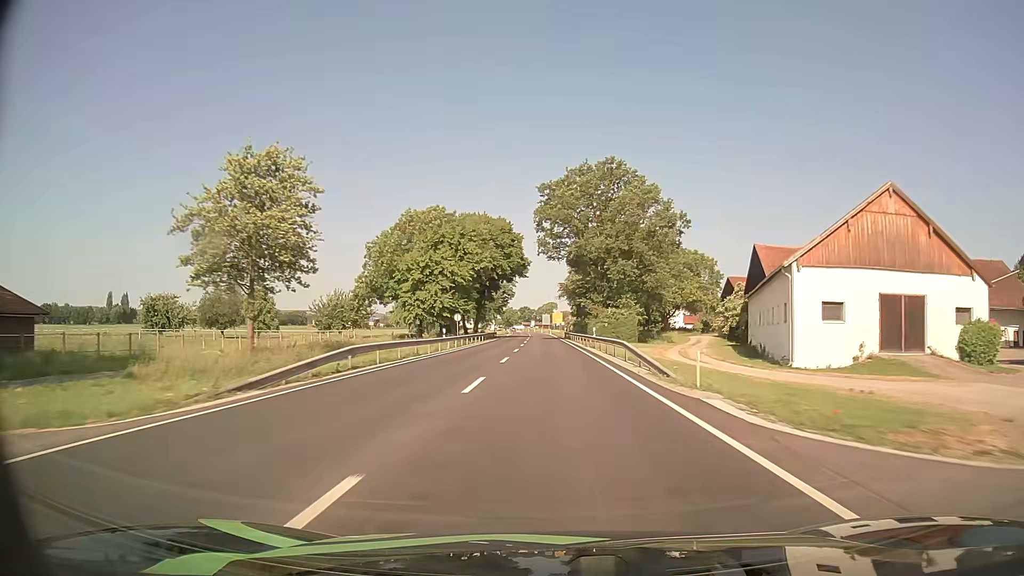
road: primary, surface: asphalt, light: Day
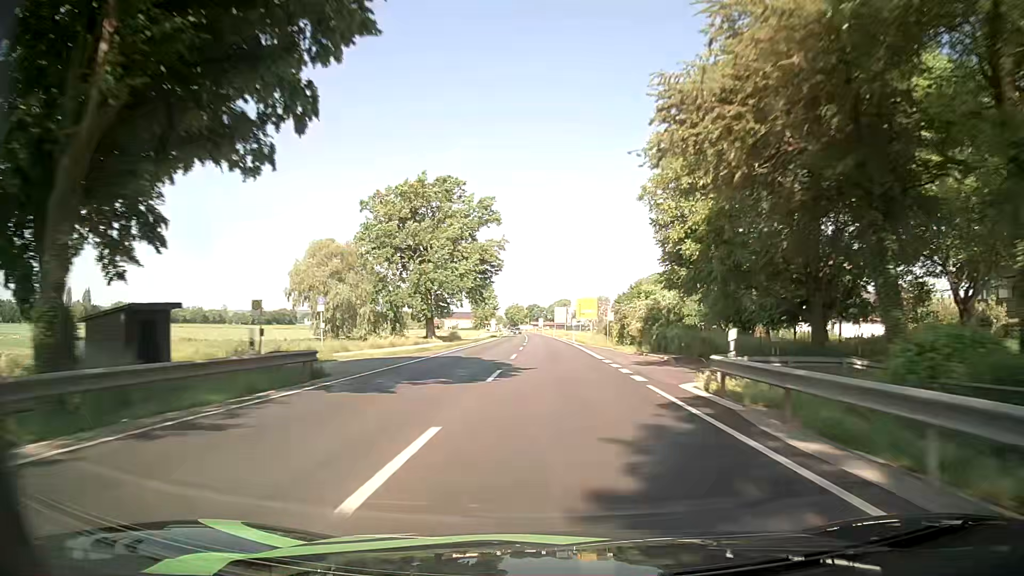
(-0.8, +81.6) m; -1°
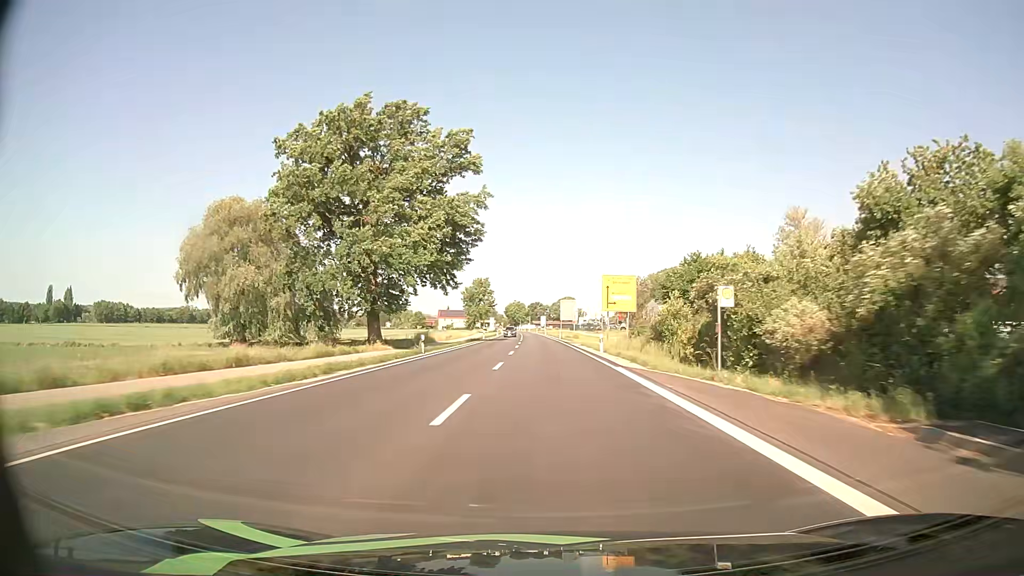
(-0.1, +32.1) m; -1°
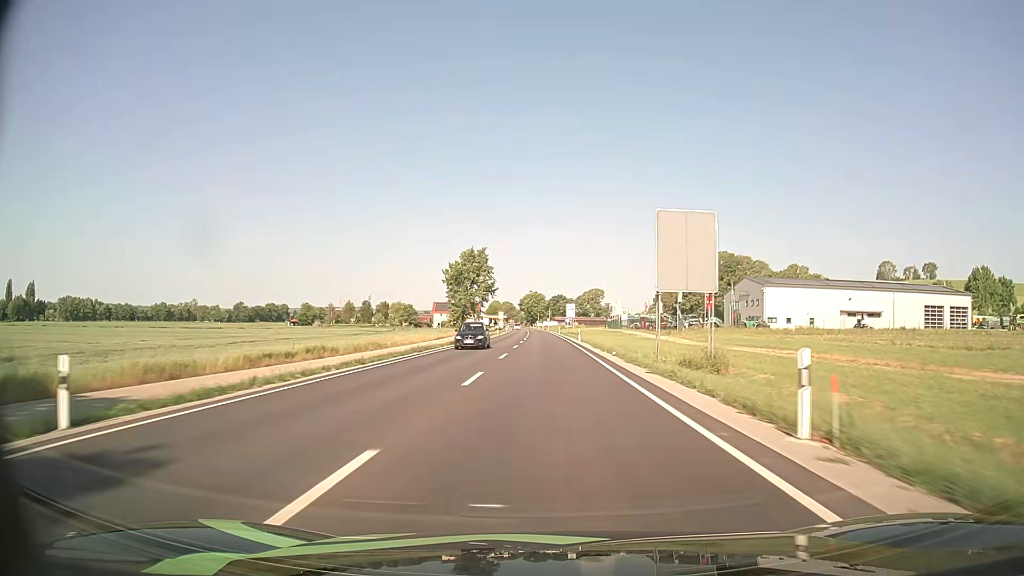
(-0.8, +78.6) m; -2°
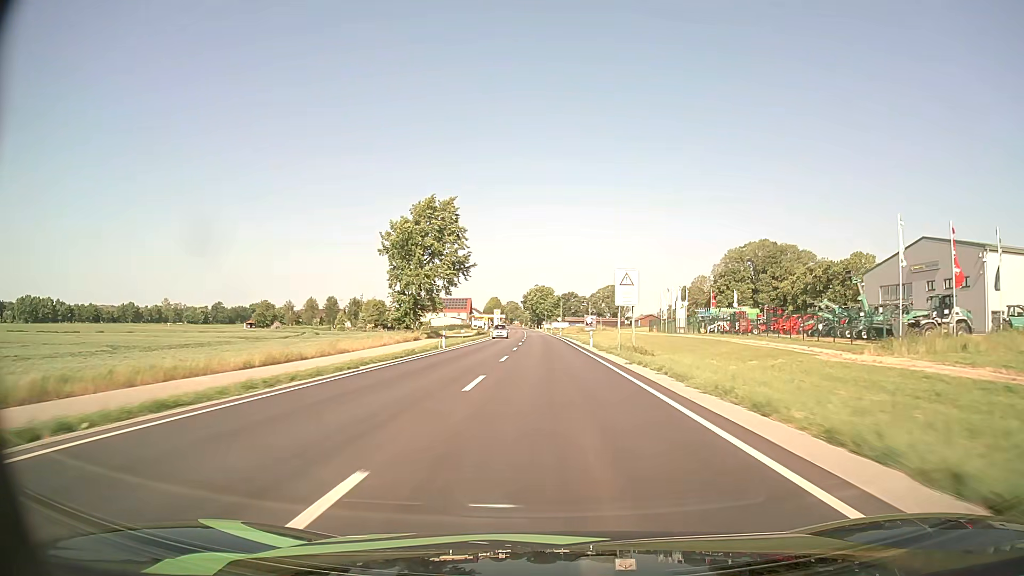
(-0.5, +61.6) m; -1°
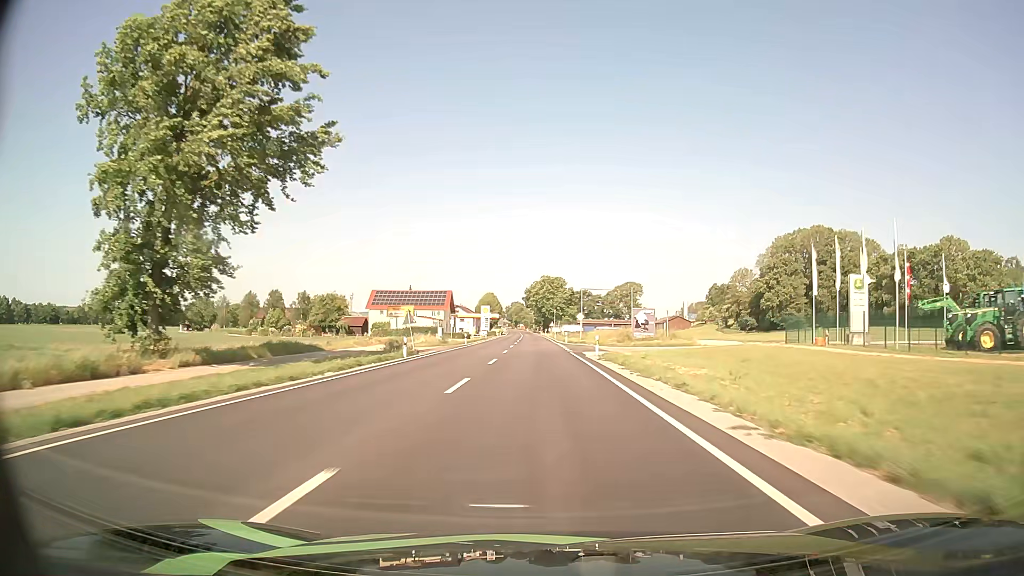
(-0.2, +60.4) m; -1°
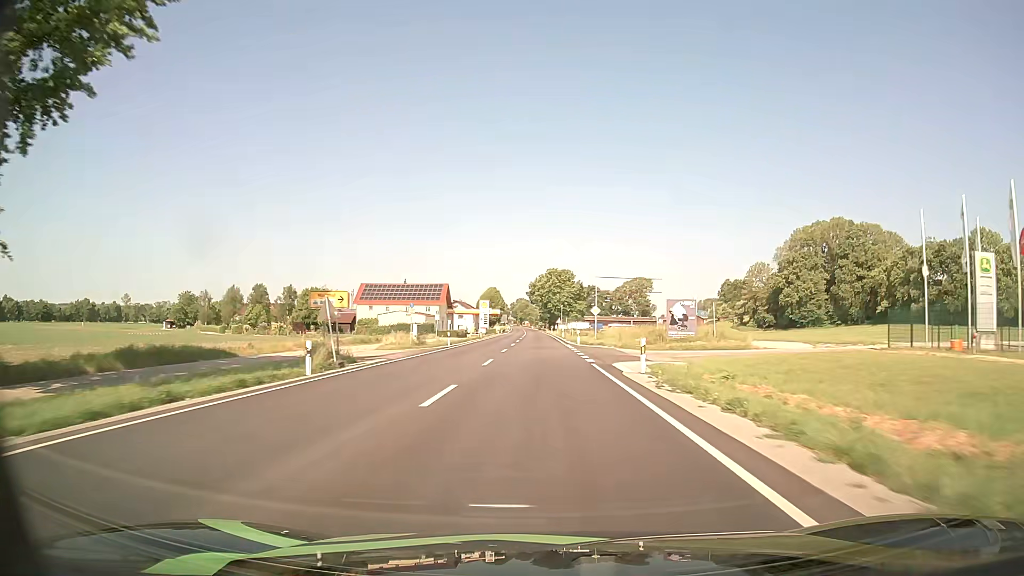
(-0.1, +14.9) m; 0°
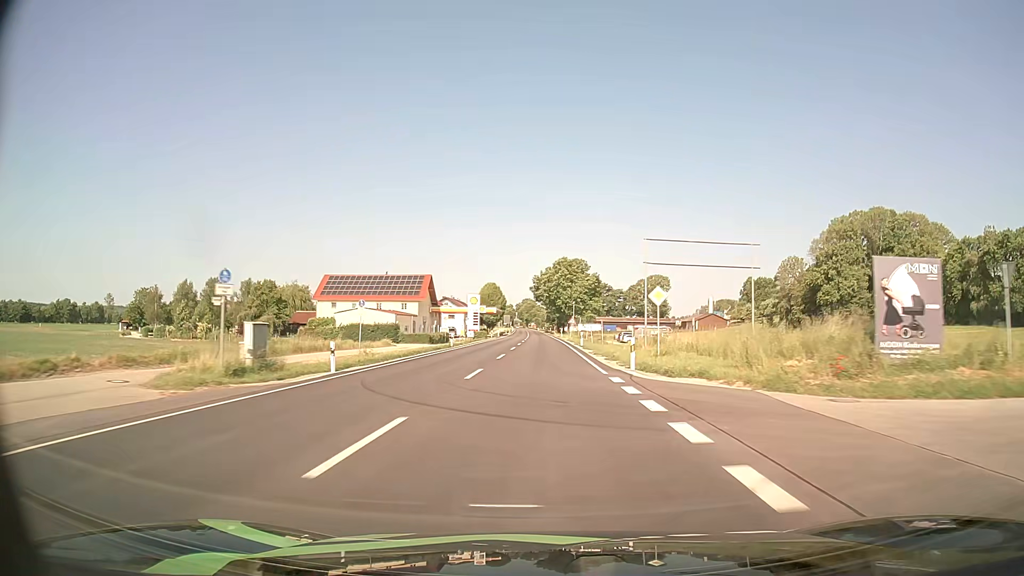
(-0.2, +29.7) m; -1°
(0, +10) (0, +20) (0, +30) (0, +40) (0, +50) (0, +60) (-1, +70) (-1, +80) (-1, +90) (-1, +100) m
